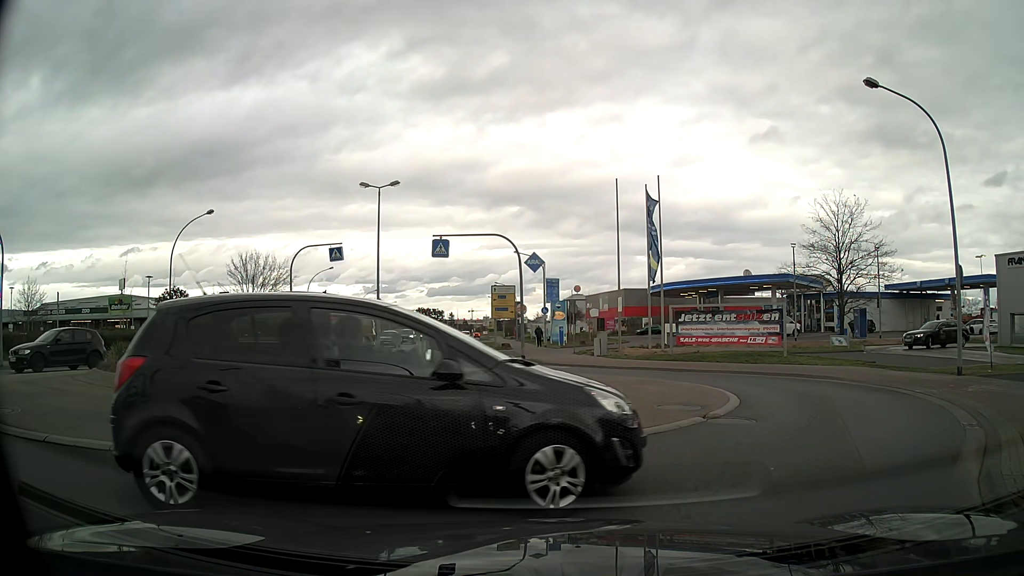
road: tertiary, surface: asphalt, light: Day
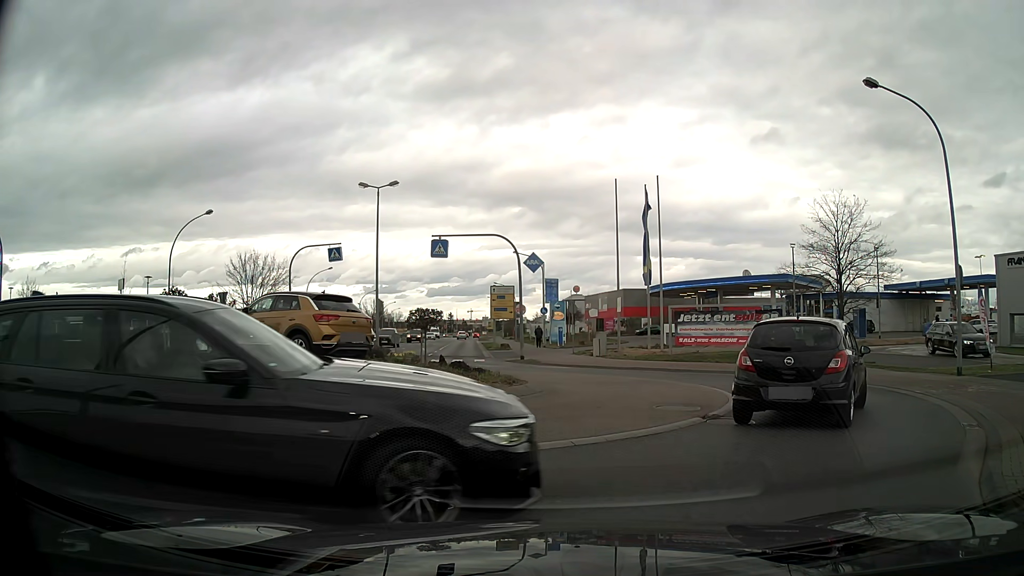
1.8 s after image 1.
(0.0, 0.0) m; 0°
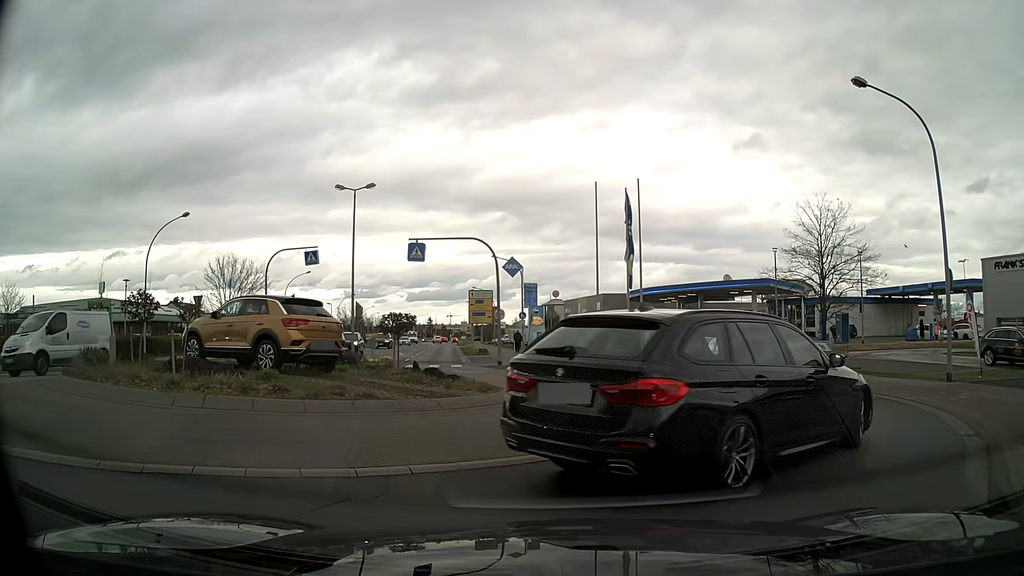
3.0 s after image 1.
(0.0, +0.5) m; 0°
